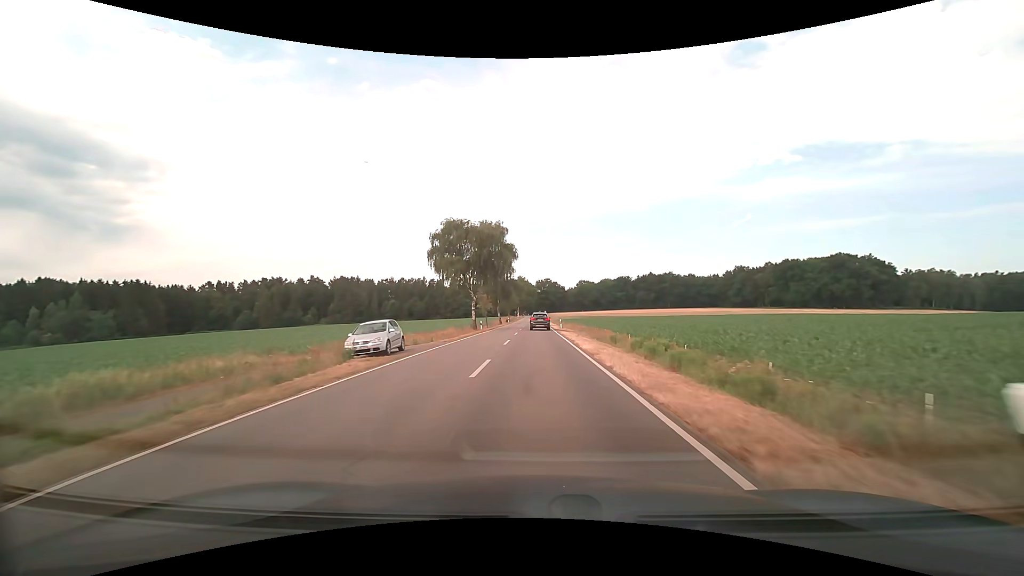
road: tertiary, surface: asphalt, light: Day
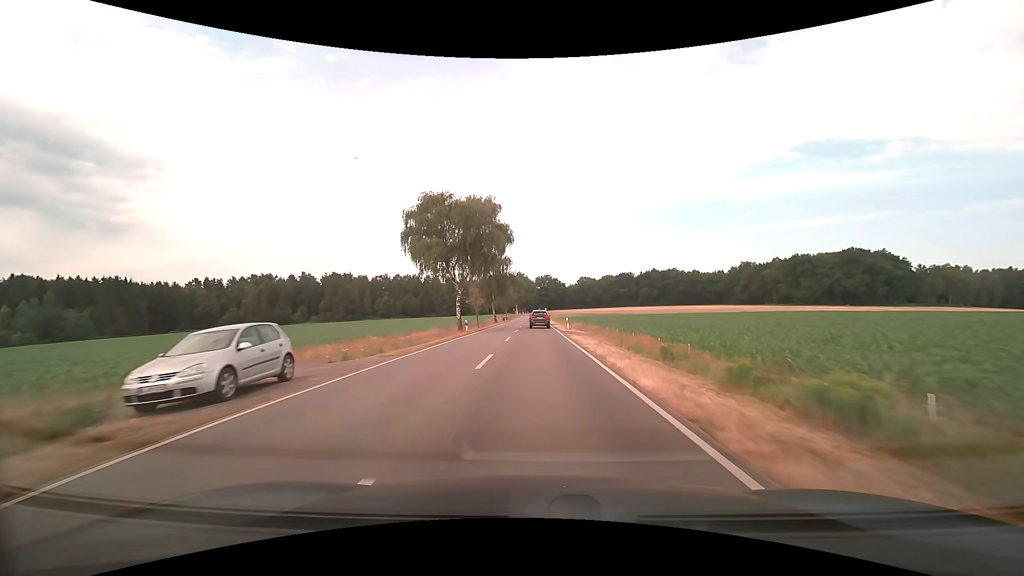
(0.0, +10.7) m; 0°
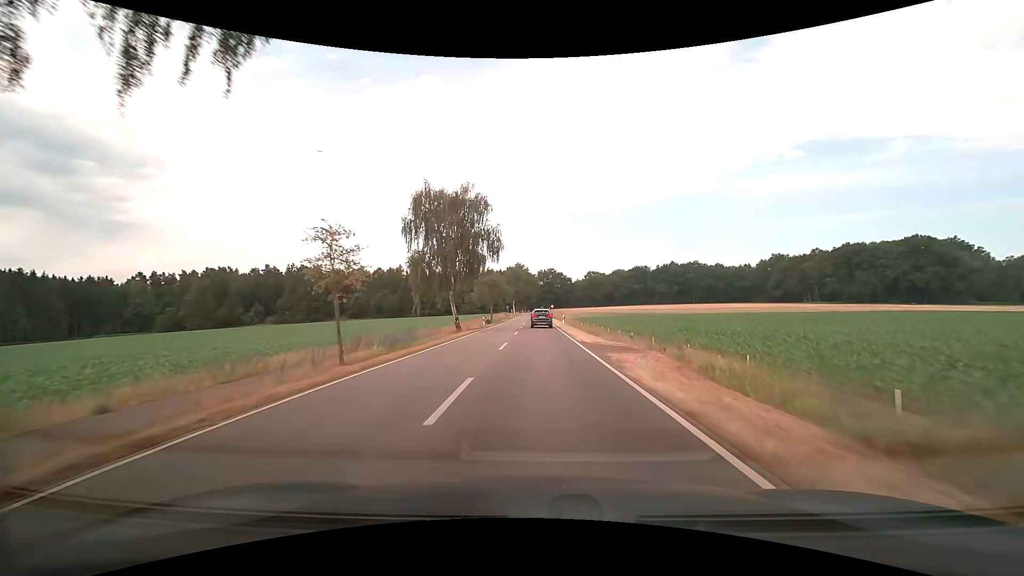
(0.0, +41.4) m; 0°
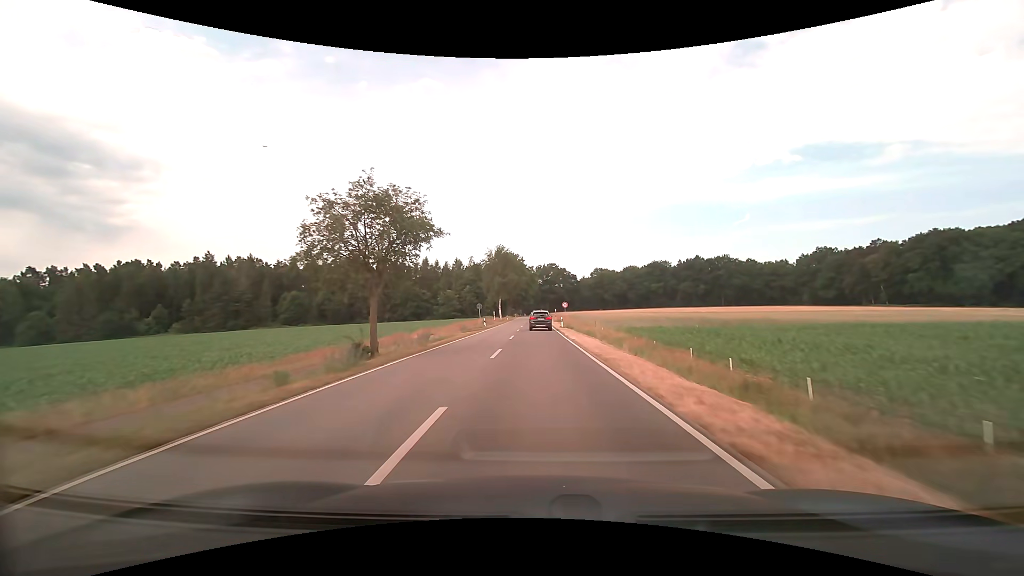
(+0.2, +50.7) m; 0°
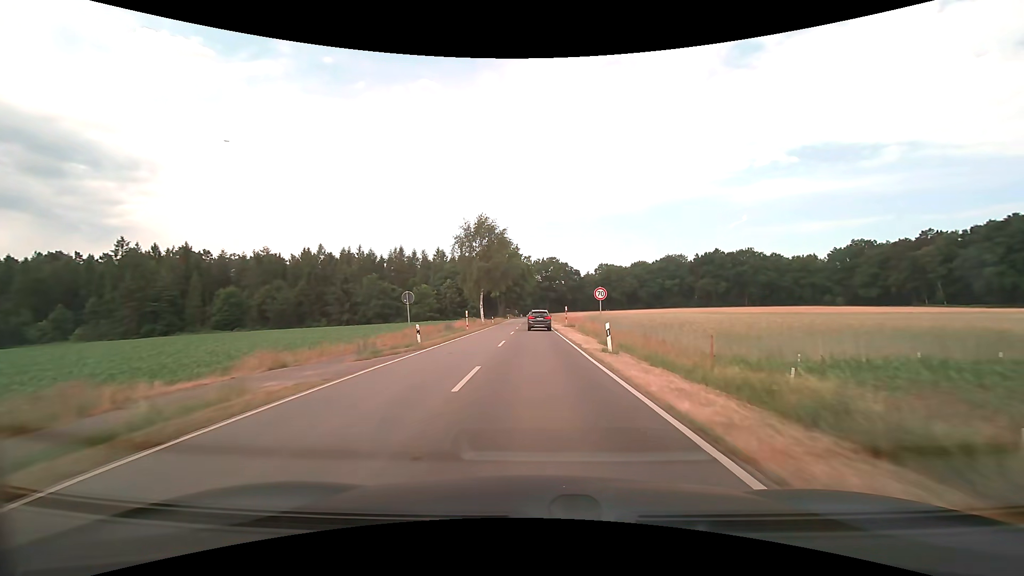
(+0.1, +30.5) m; 0°
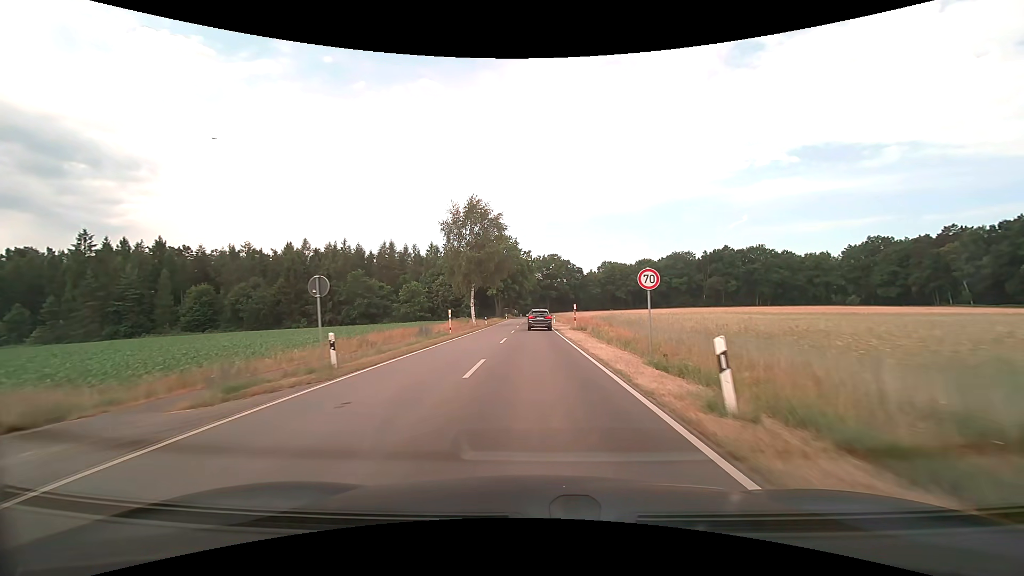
(0.0, +10.2) m; 0°
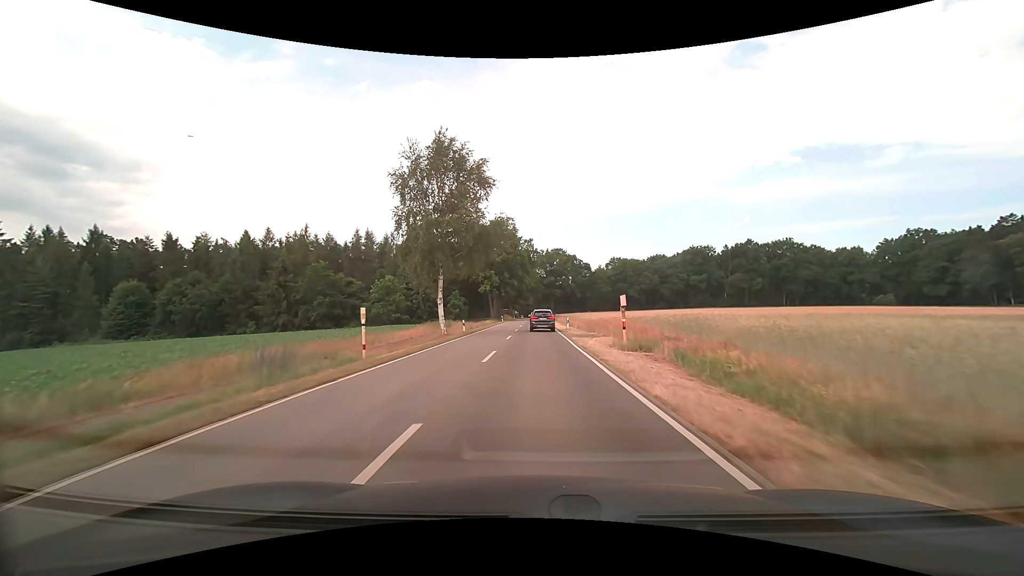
(0.0, +20.4) m; 0°
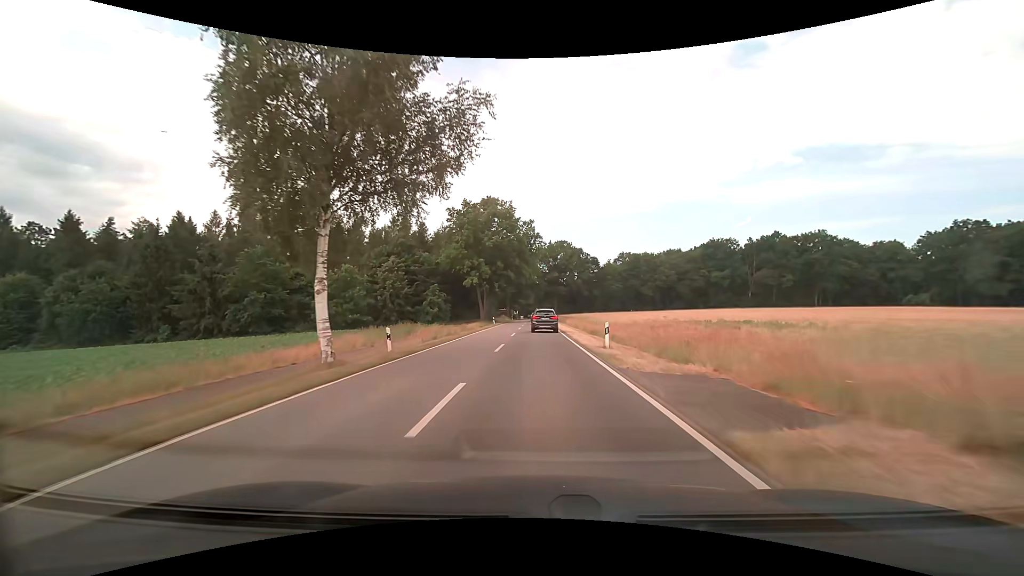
(0.0, +20.4) m; 0°
(0, +10) (0, +20) (0, +30) (0, +40) (0, +50) (0, +60) (0, +70) (0, +80) (0, +90) (0, +100) m
